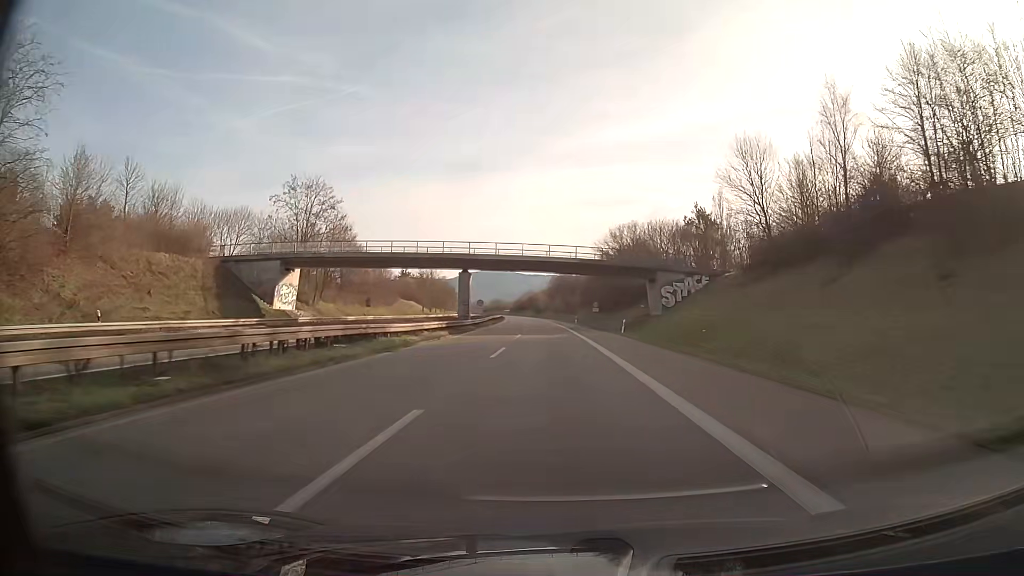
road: trunk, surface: asphalt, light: Day
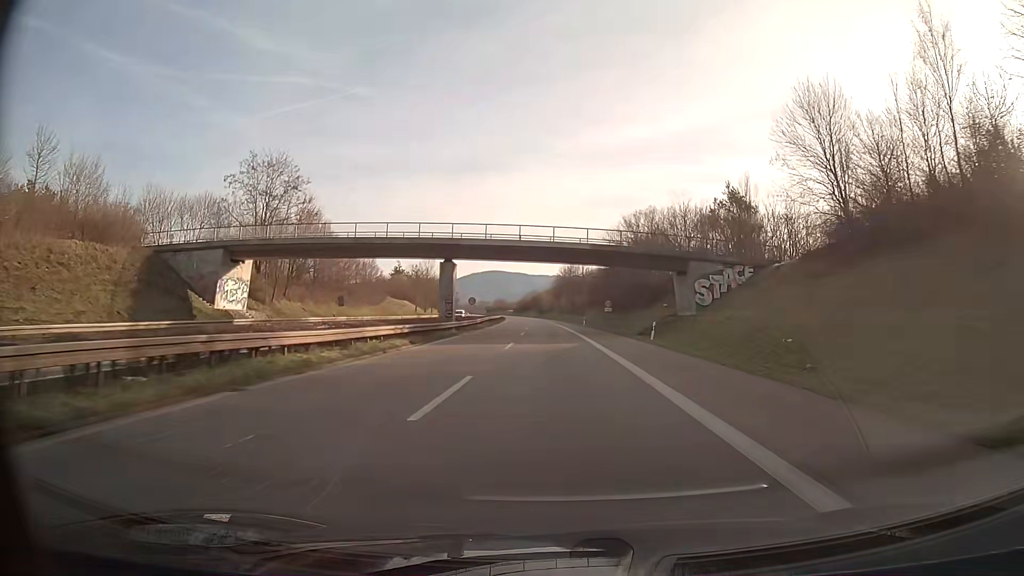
(0.0, +12.1) m; 0°
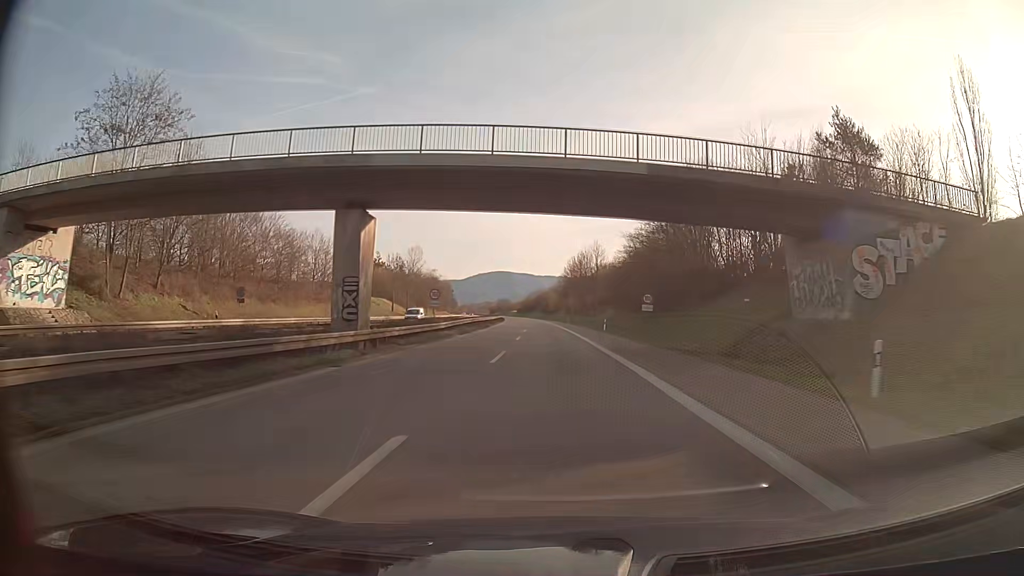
(-0.1, +24.3) m; -1°
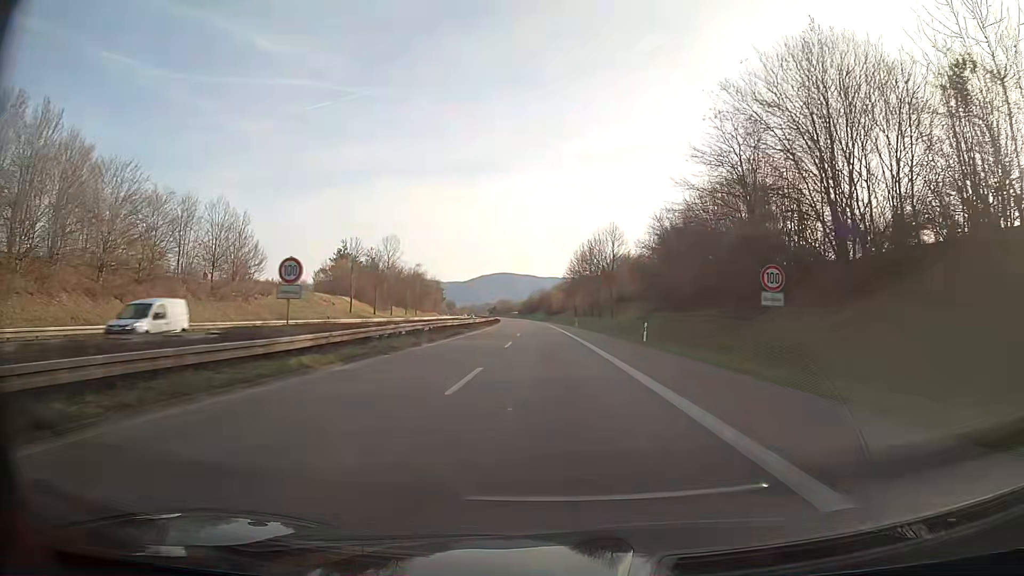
(-0.1, +24.7) m; 0°
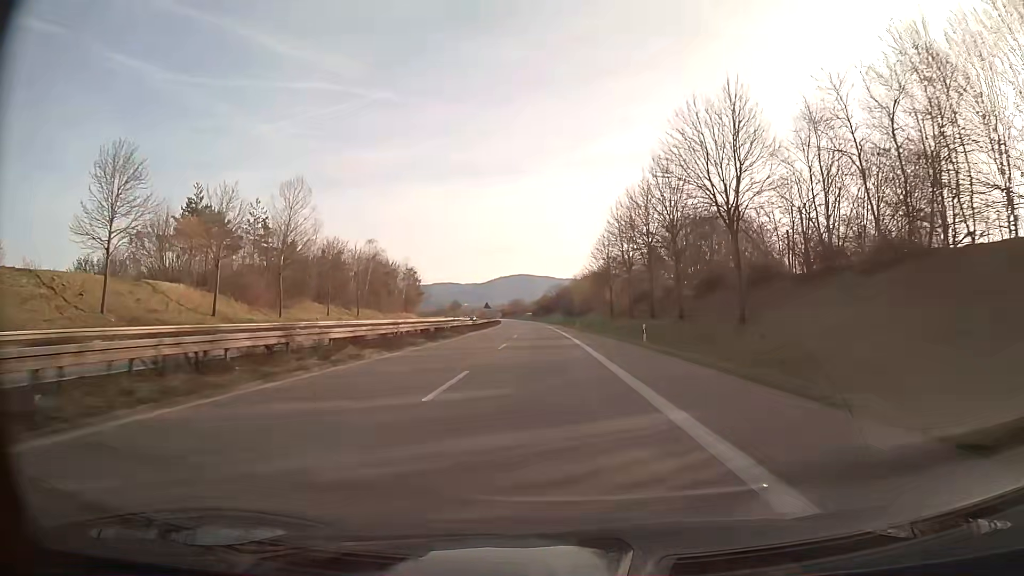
(-0.5, +52.8) m; -1°
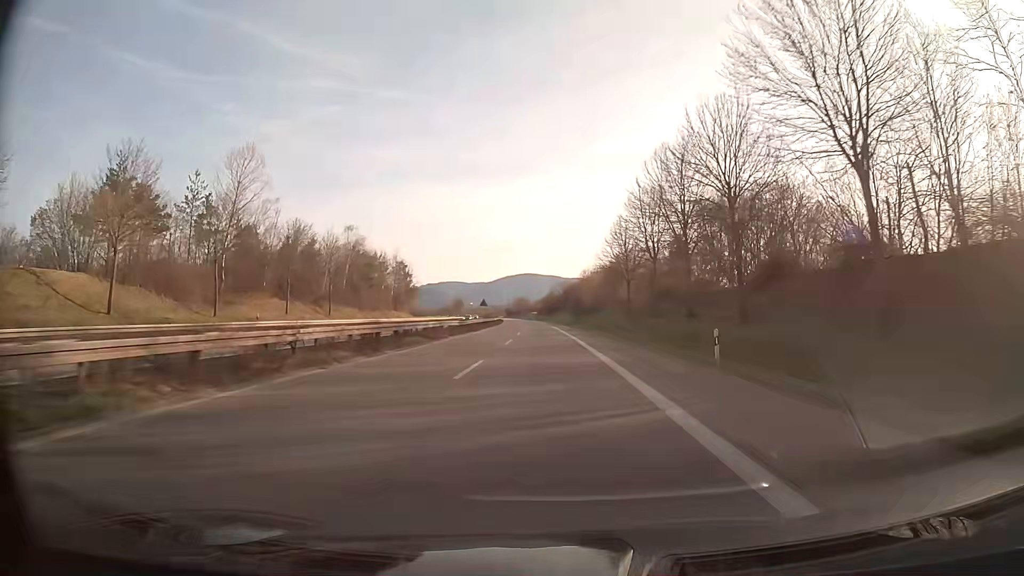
(-0.1, +13.9) m; -1°
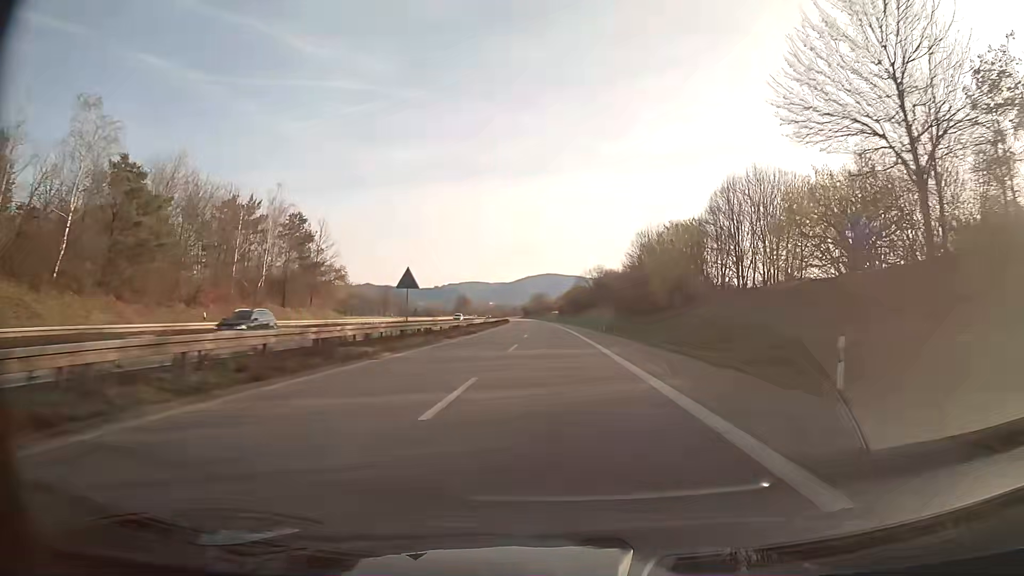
(-1.0, +57.6) m; -2°
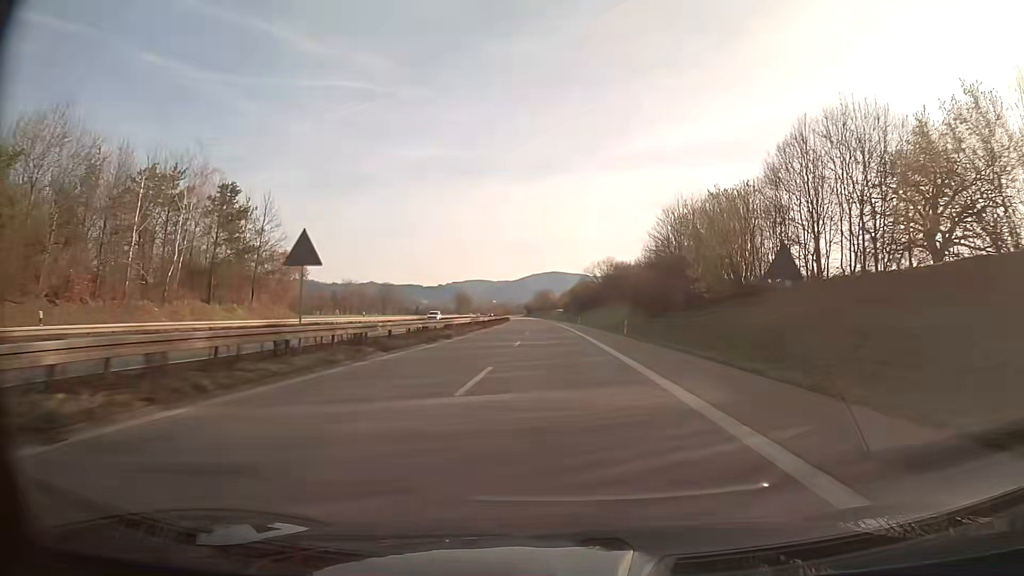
(0.0, +14.9) m; 0°
(0, +10) (0, +20) (0, +30) (0, +40) (0, +50) (-1, +60) (-1, +70) (-1, +80) (-1, +90) (-2, +100) m
